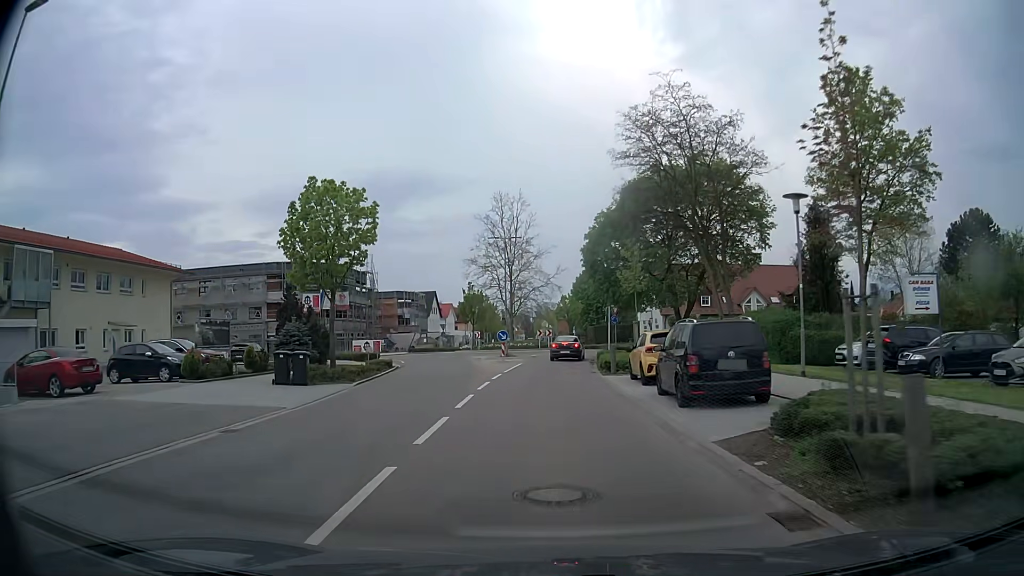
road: tertiary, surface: asphalt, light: Day
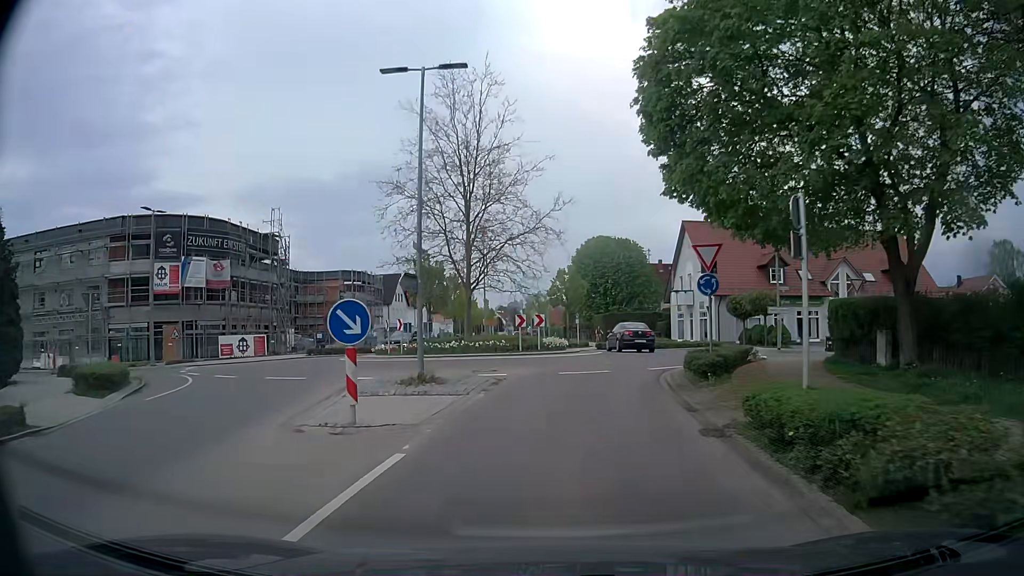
(0.0, +27.6) m; +1°
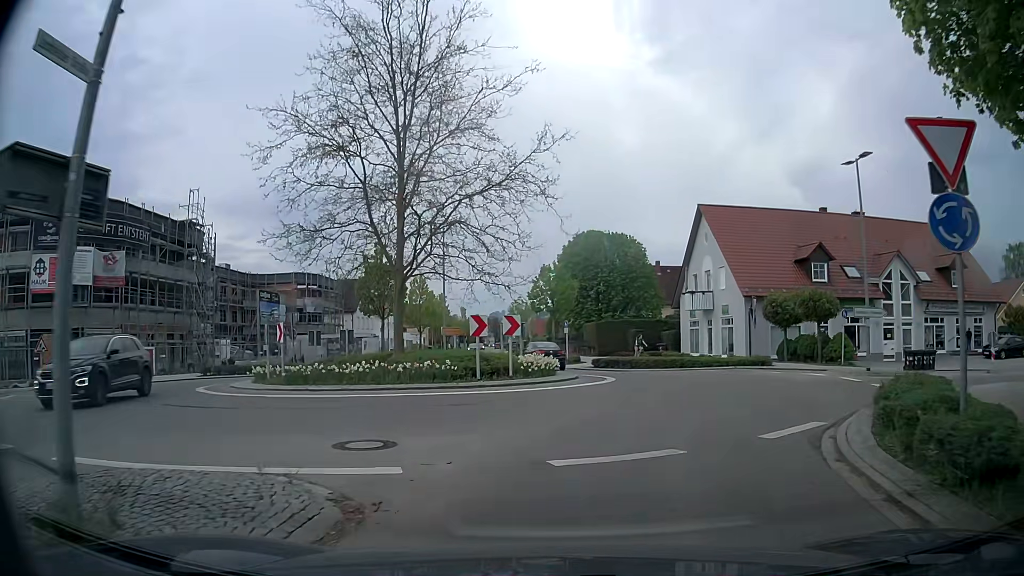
(0.0, +11.7) m; +2°
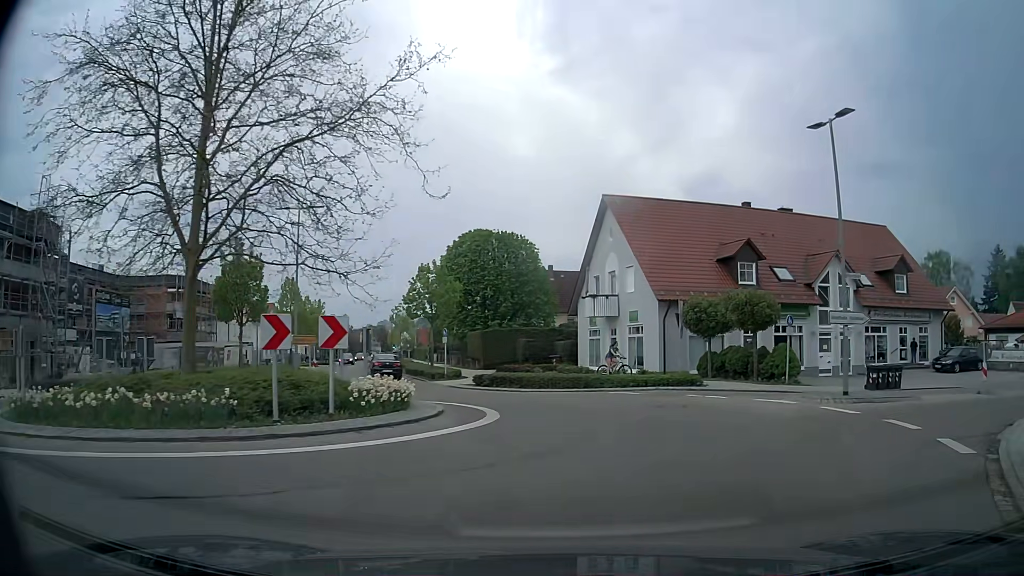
(+0.3, +6.3) m; +9°
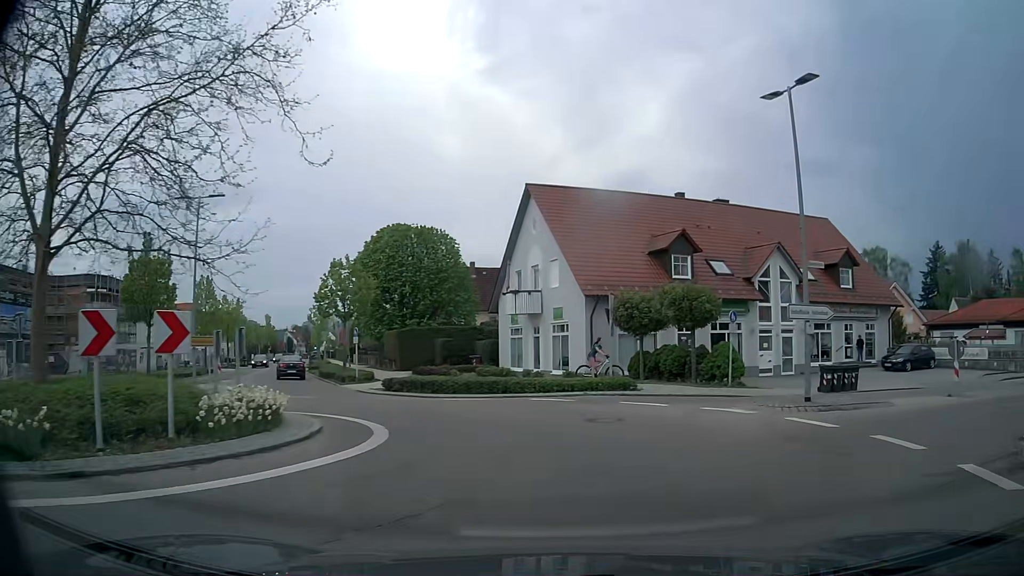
(+0.1, +2.5) m; +8°
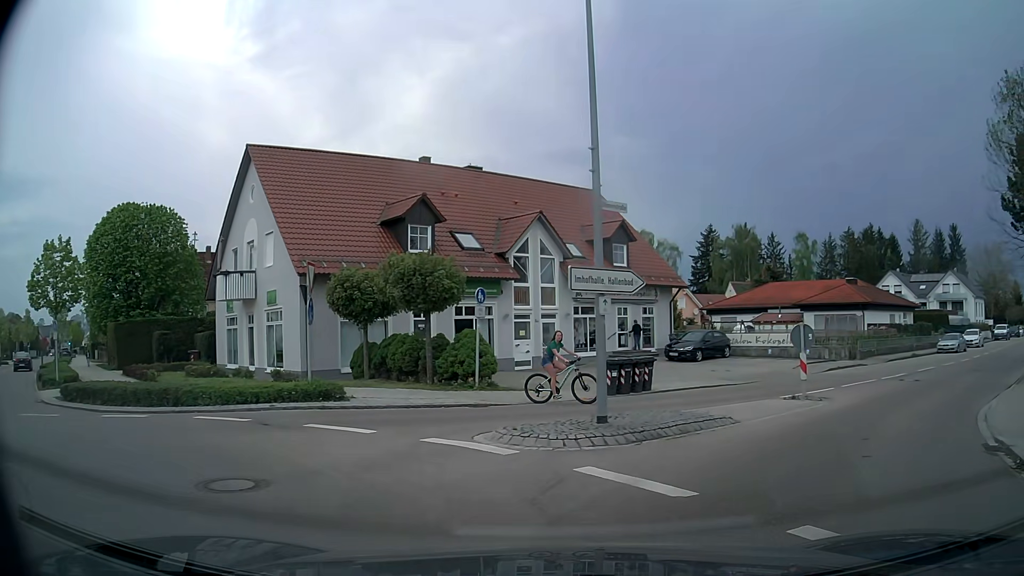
(+0.8, +5.8) m; +21°
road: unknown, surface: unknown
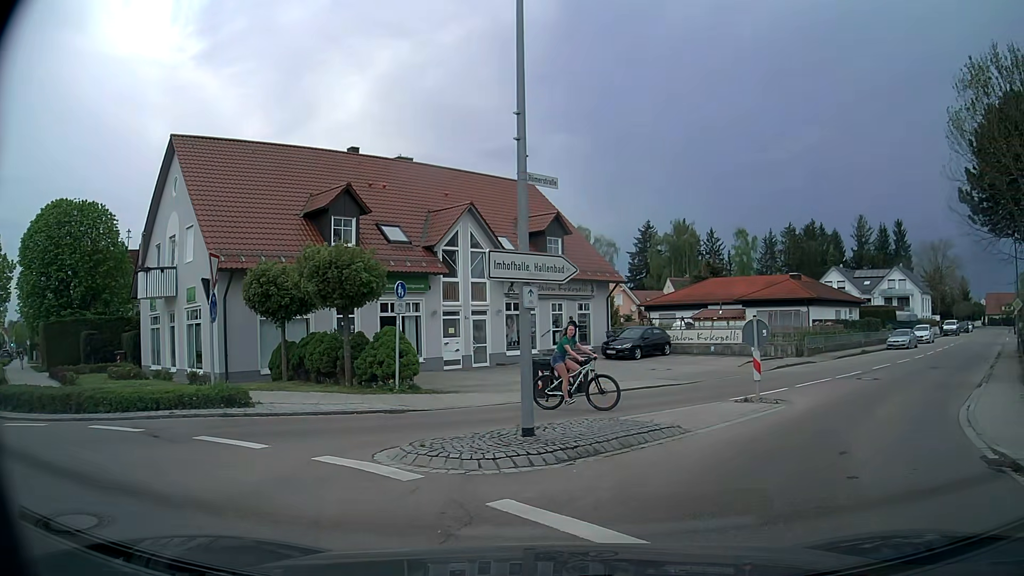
(0.0, +1.4) m; +4°
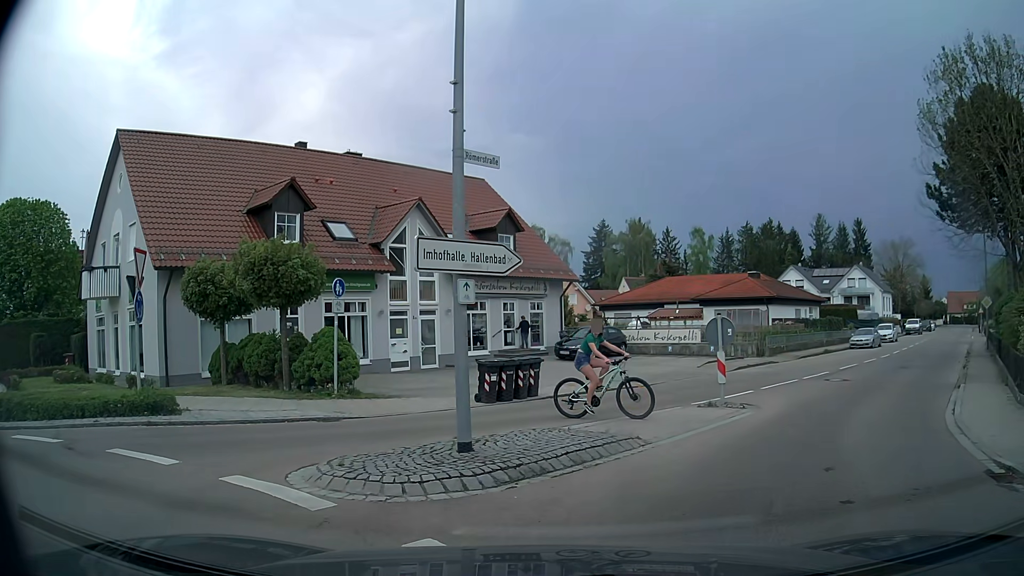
(0.0, +1.0) m; +5°
(+3, +10) (+8, +18) (+13, +26) (+19, +35) (+25, +43) (+31, +51) (+37, +59) (+43, +67) (+48, +75) (+54, +83) m
